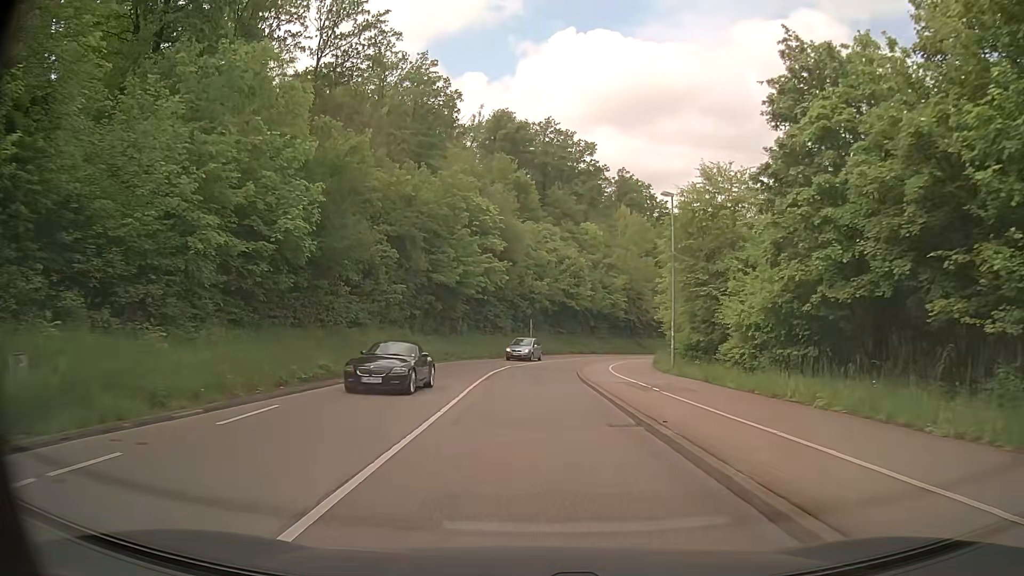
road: secondary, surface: asphalt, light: Day
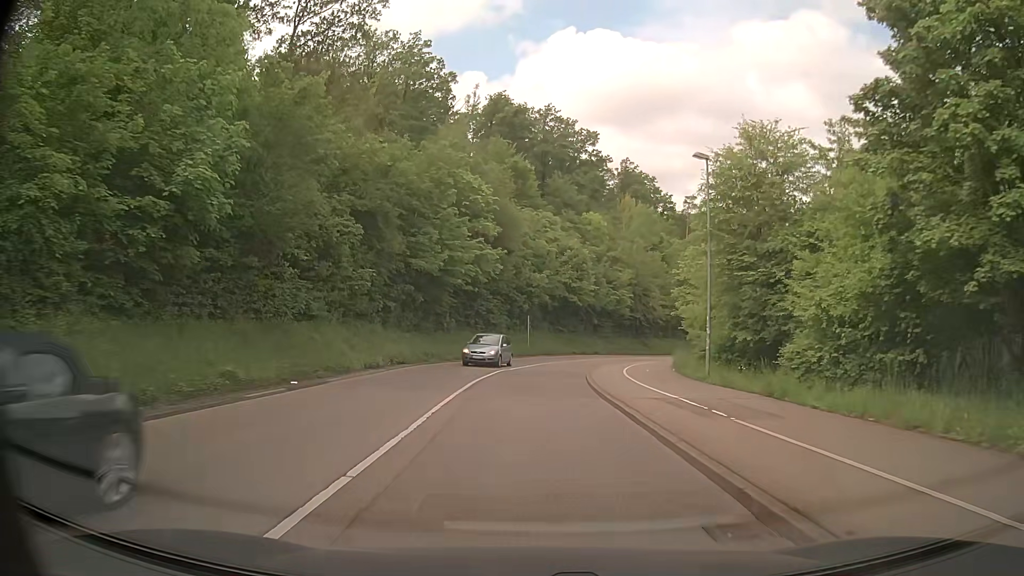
(-0.1, +6.6) m; 0°
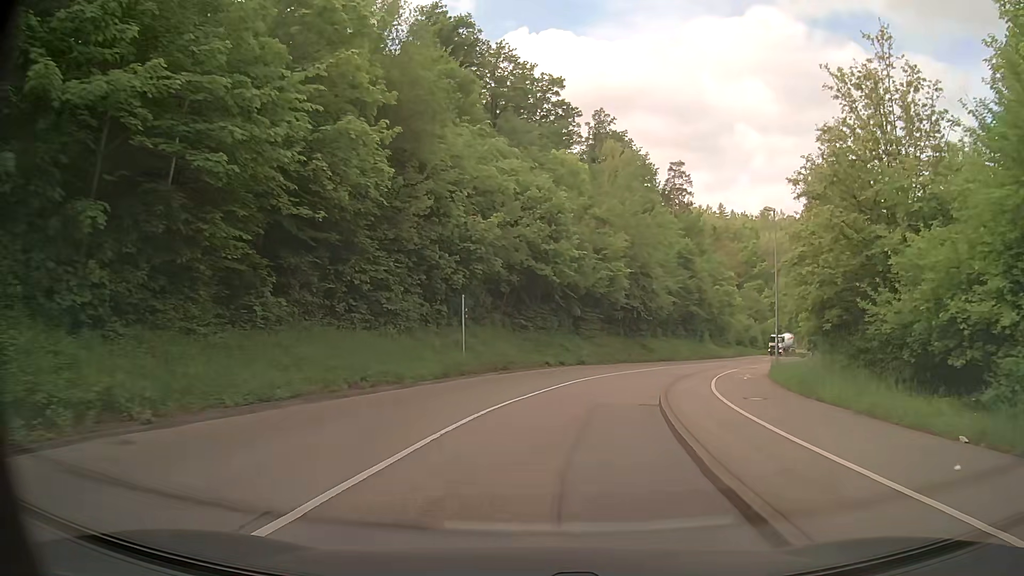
(+0.4, +25.9) m; +2°
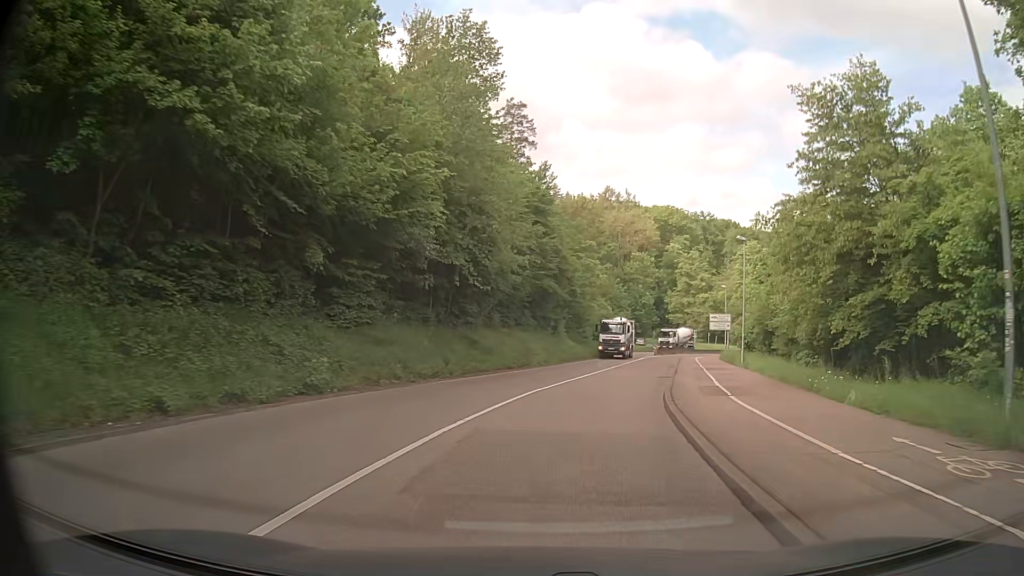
(+4.1, +25.7) m; +16°
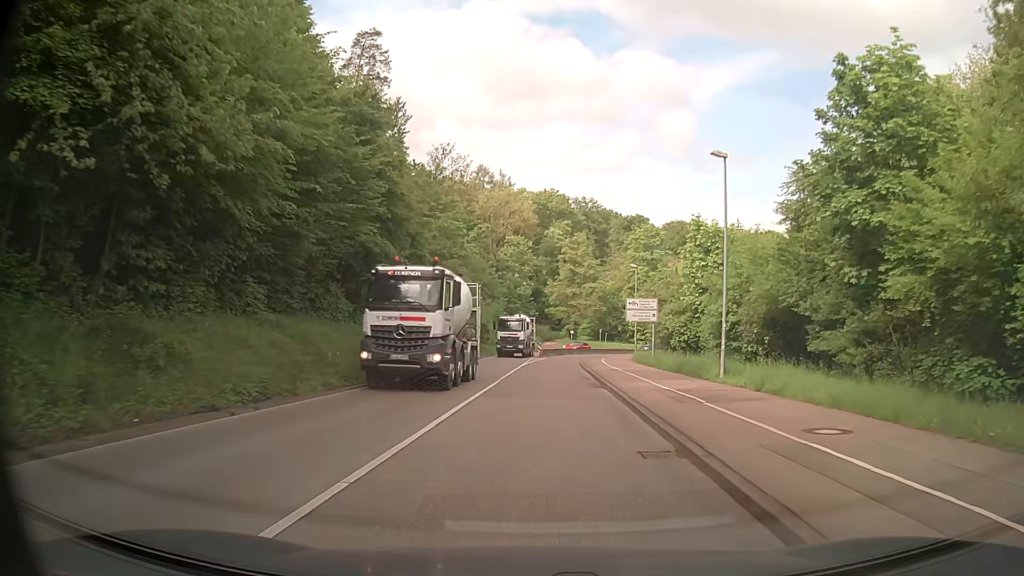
(+2.3, +19.8) m; +12°
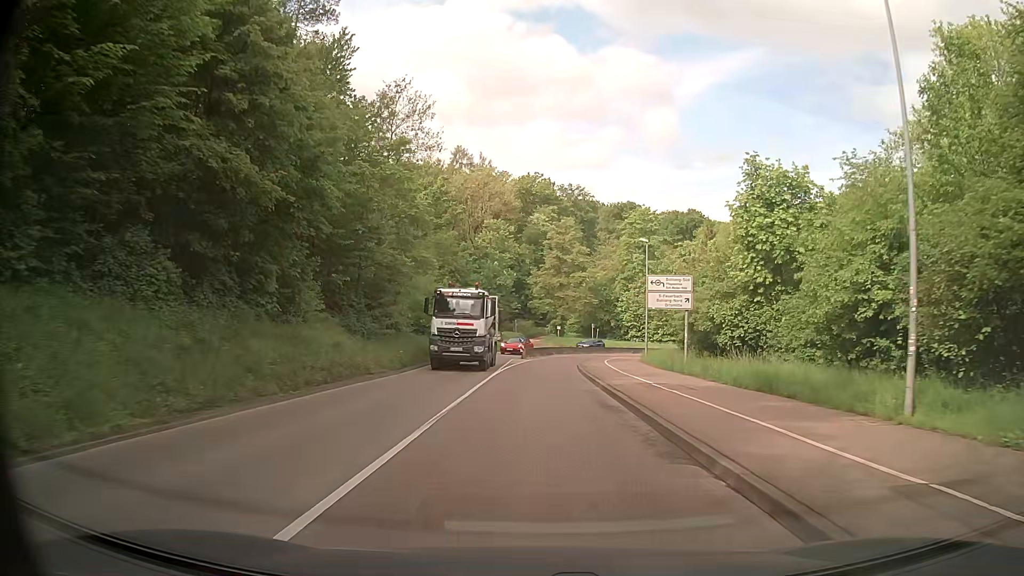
(+0.1, +13.4) m; +2°
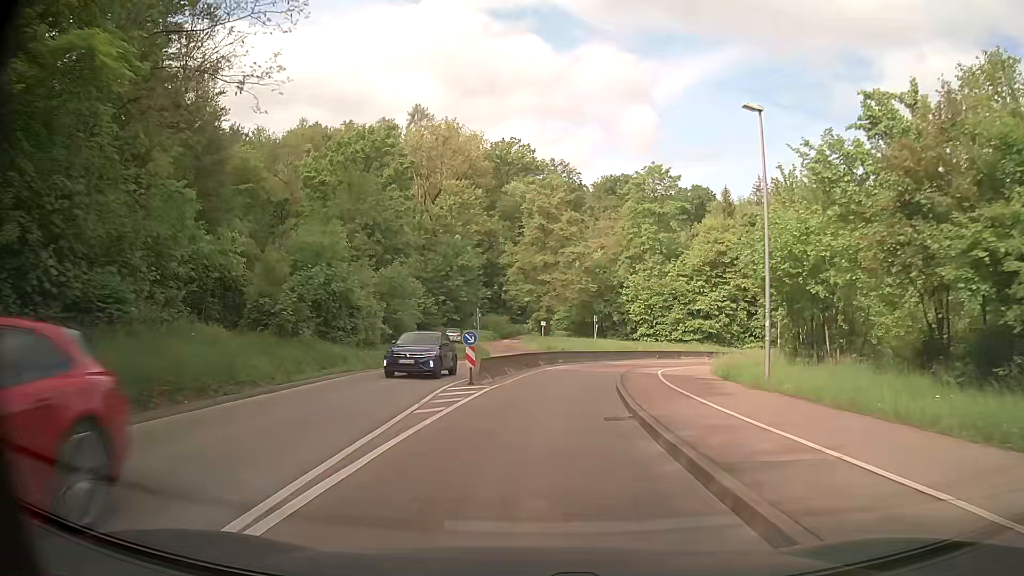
(+0.3, +26.7) m; +1°
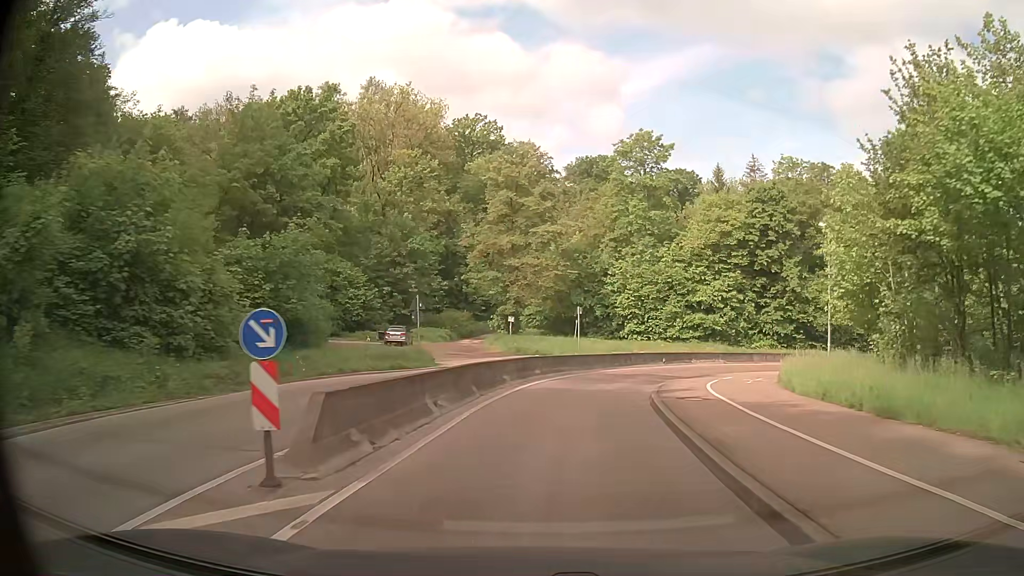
(+0.3, +13.2) m; +2°
(0, +10) (+2, +20) (+5, +29) (+10, +38) (+18, +45) (+26, +49) (+36, +52) (+46, +52) (+56, +49) (+64, +45) m
